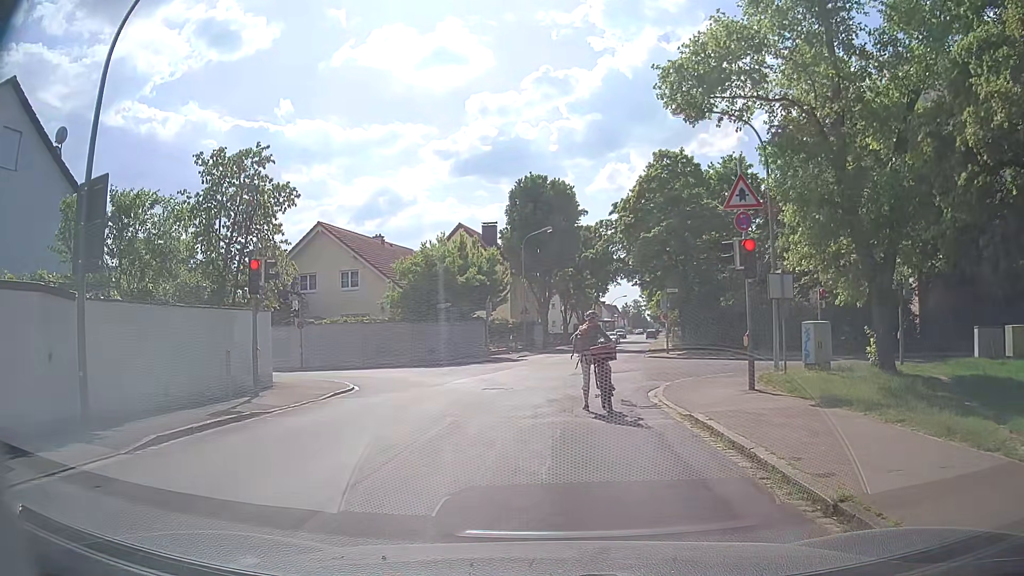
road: unclassified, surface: asphalt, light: Day
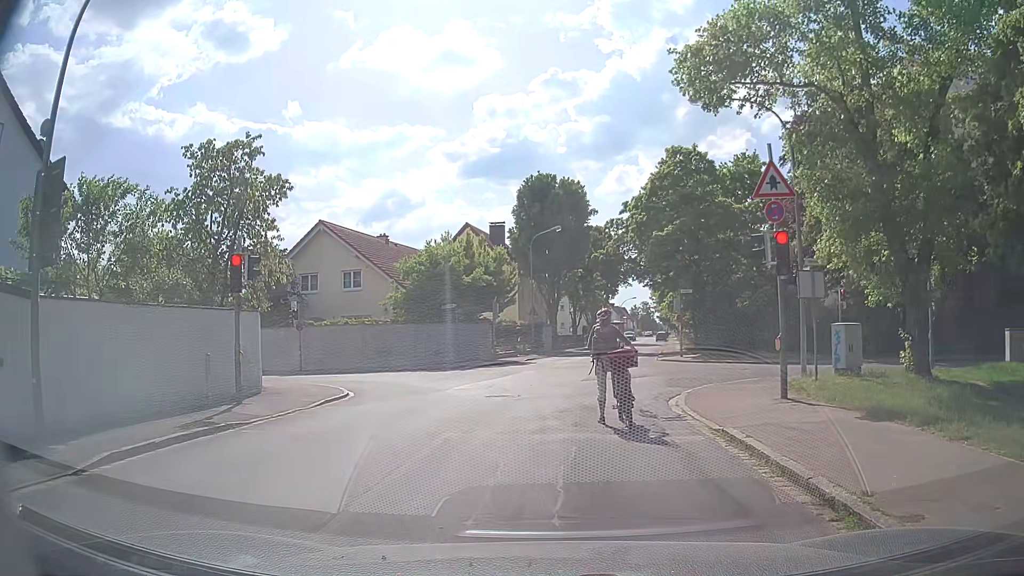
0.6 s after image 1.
(0.0, +1.4) m; 0°
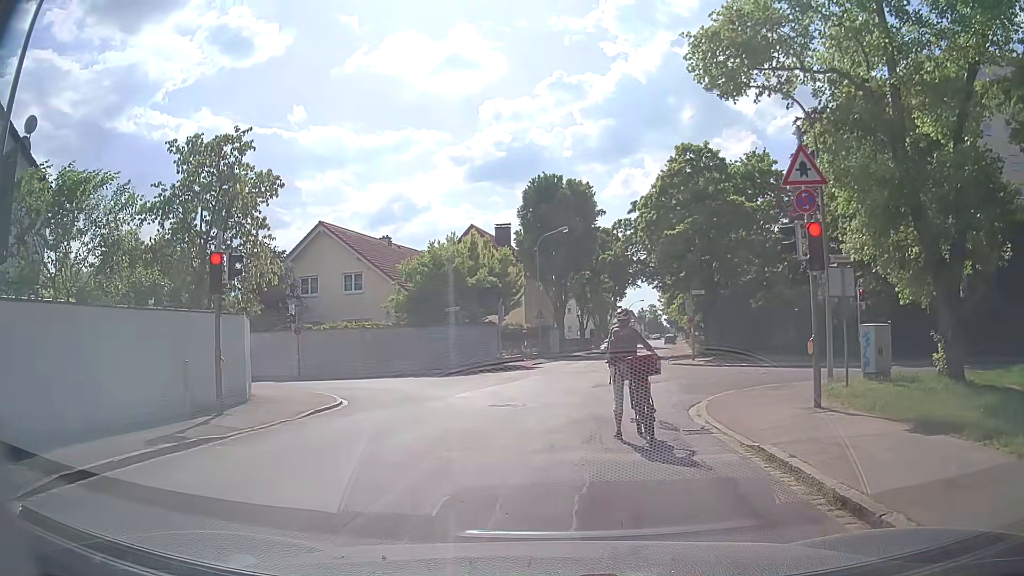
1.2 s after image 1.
(0.0, +1.2) m; +1°
